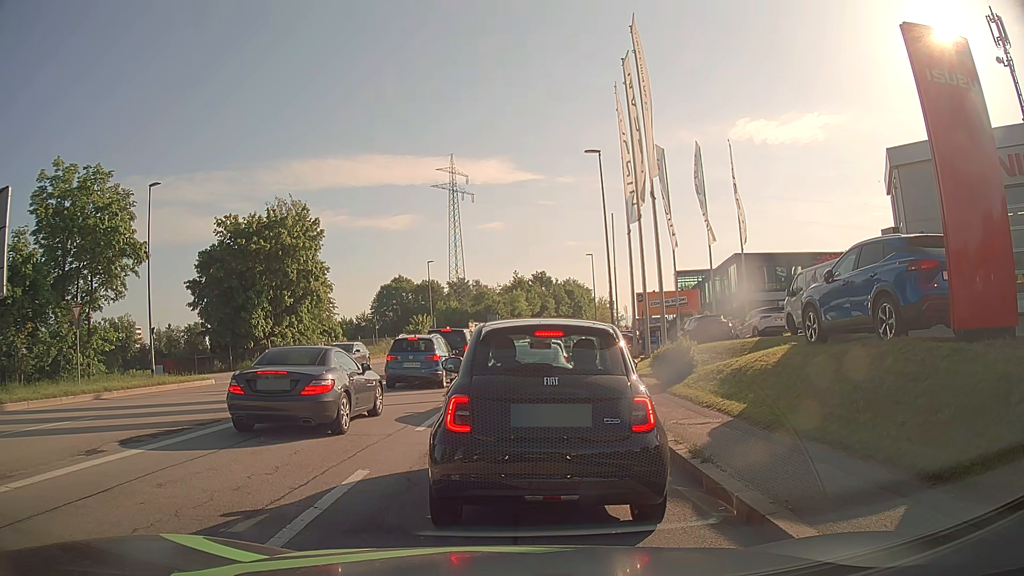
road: tertiary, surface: asphalt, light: Day
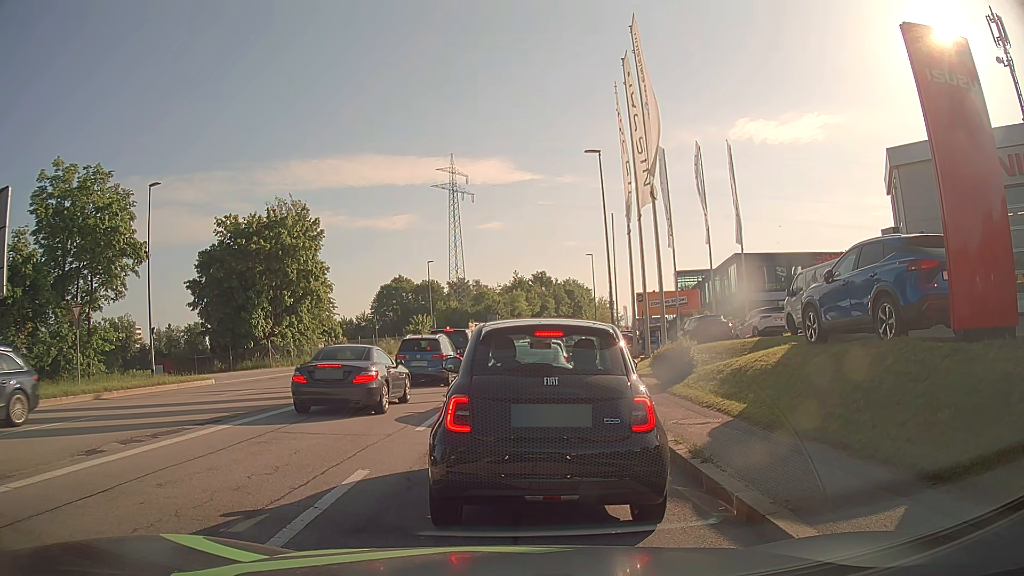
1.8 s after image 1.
(0.0, 0.0) m; 0°
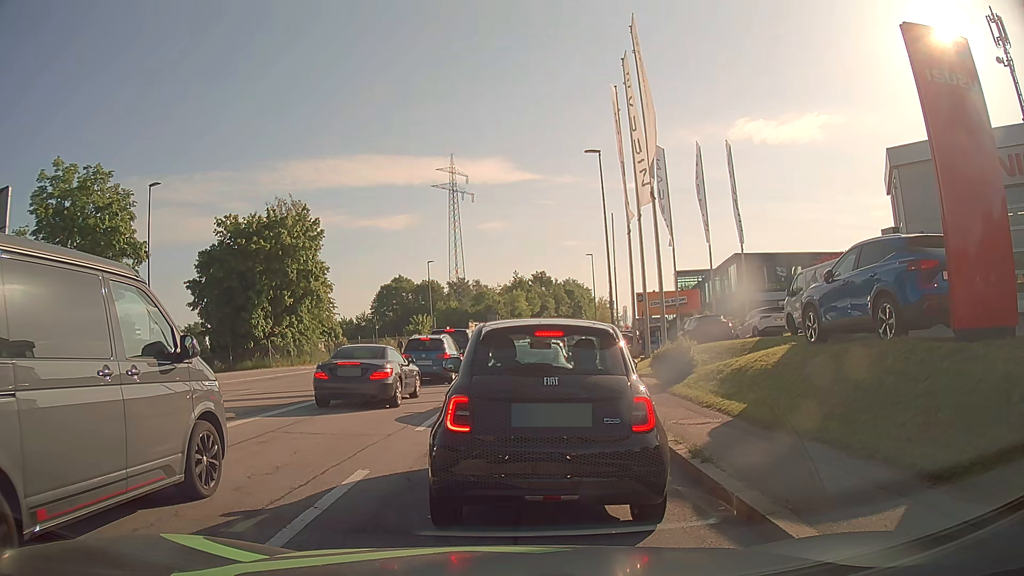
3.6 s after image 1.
(0.0, 0.0) m; 0°
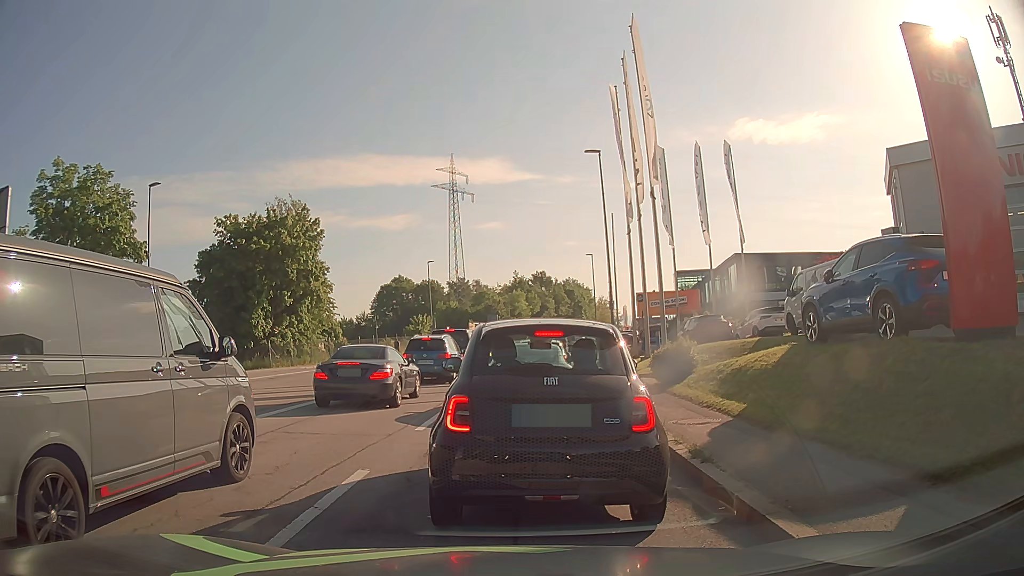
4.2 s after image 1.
(0.0, 0.0) m; 0°
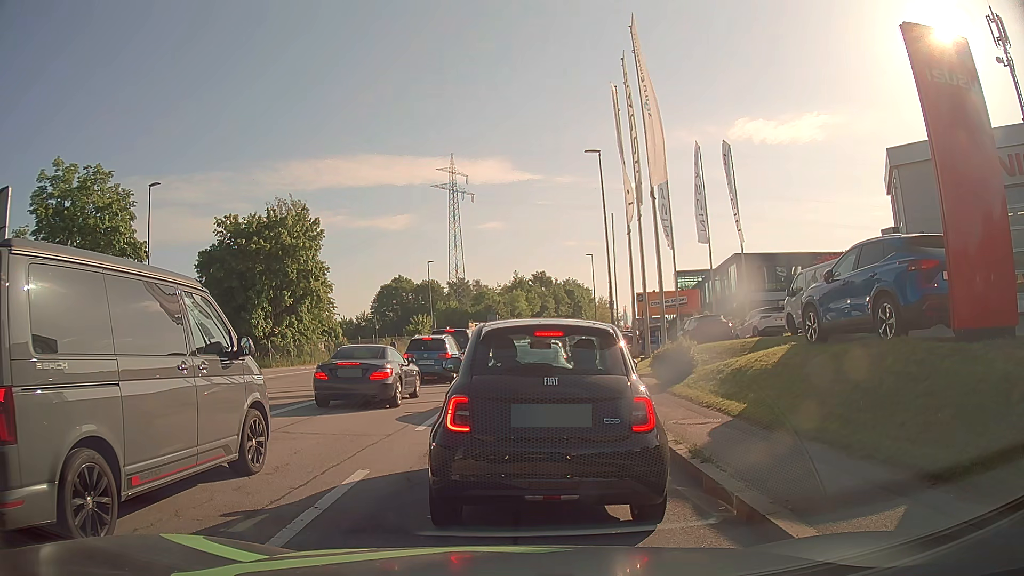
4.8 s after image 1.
(0.0, 0.0) m; 0°
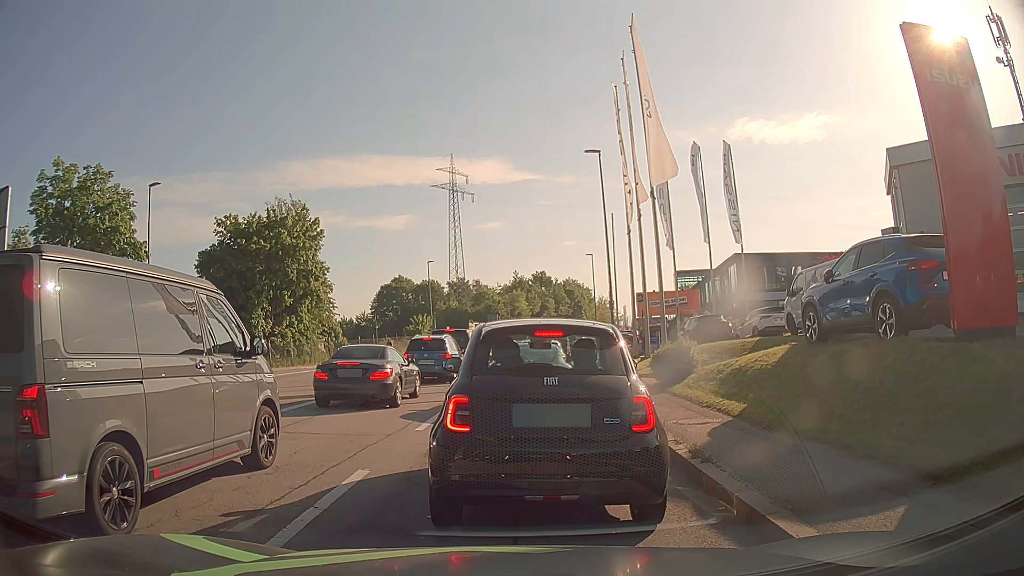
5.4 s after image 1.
(0.0, 0.0) m; 0°
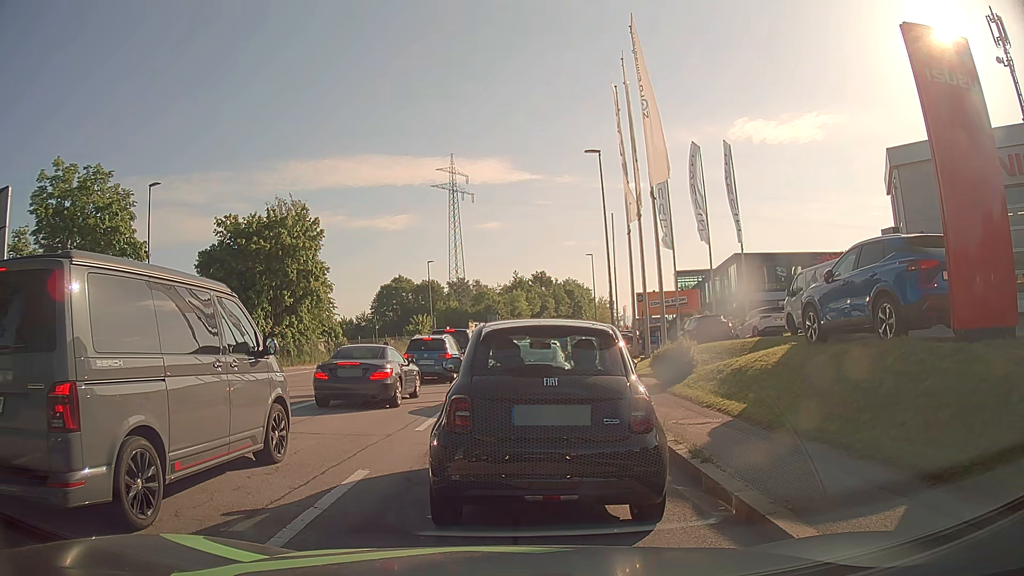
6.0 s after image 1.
(0.0, 0.0) m; 0°
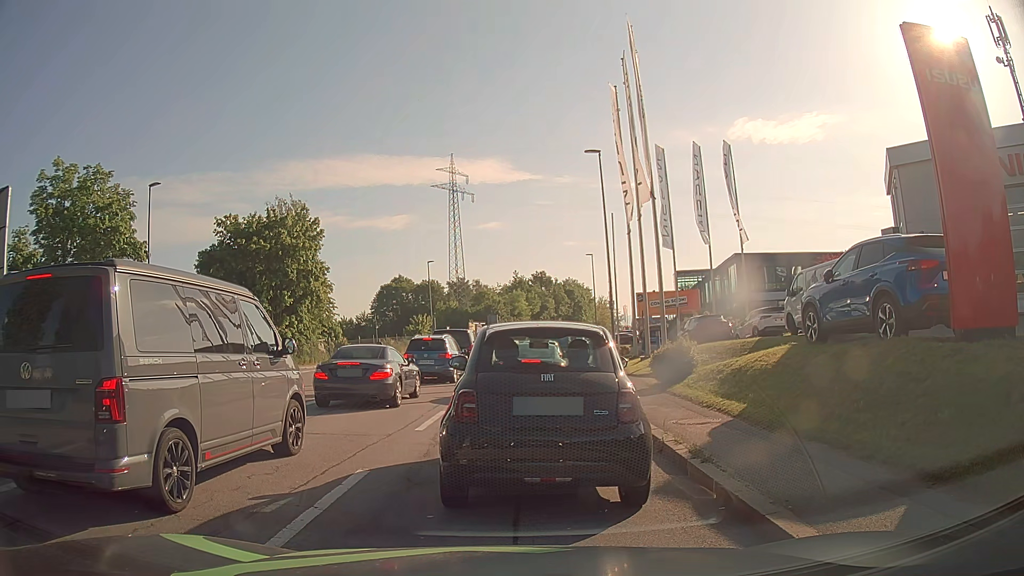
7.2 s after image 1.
(0.0, 0.0) m; 0°
